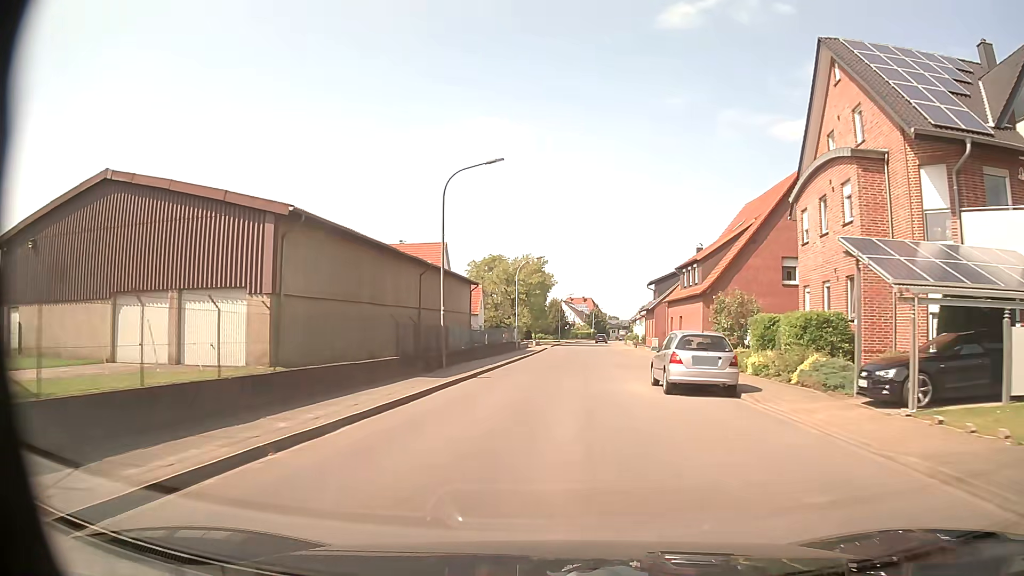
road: tertiary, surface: asphalt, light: Day
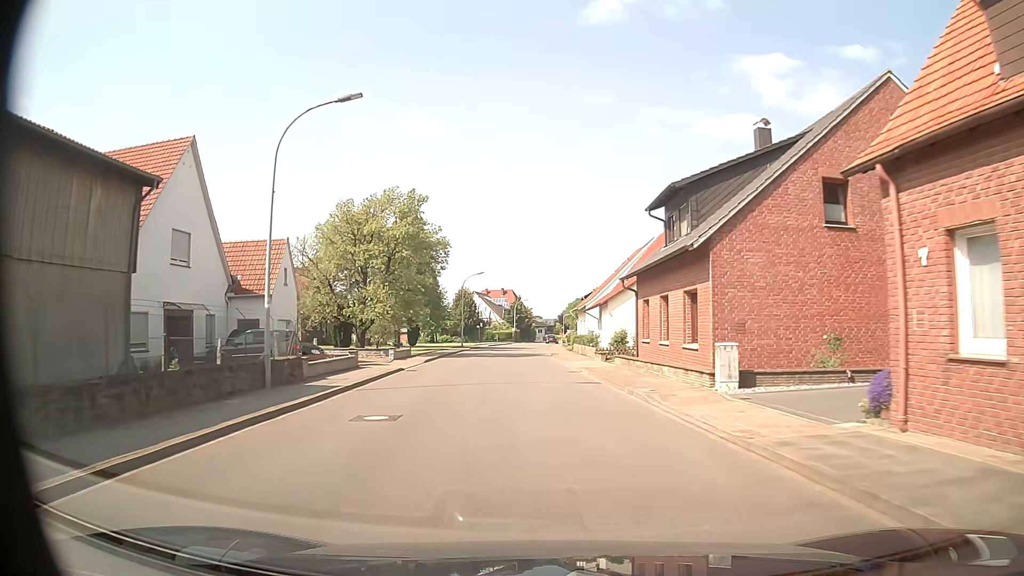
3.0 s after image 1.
(+2.5, +38.1) m; +7°
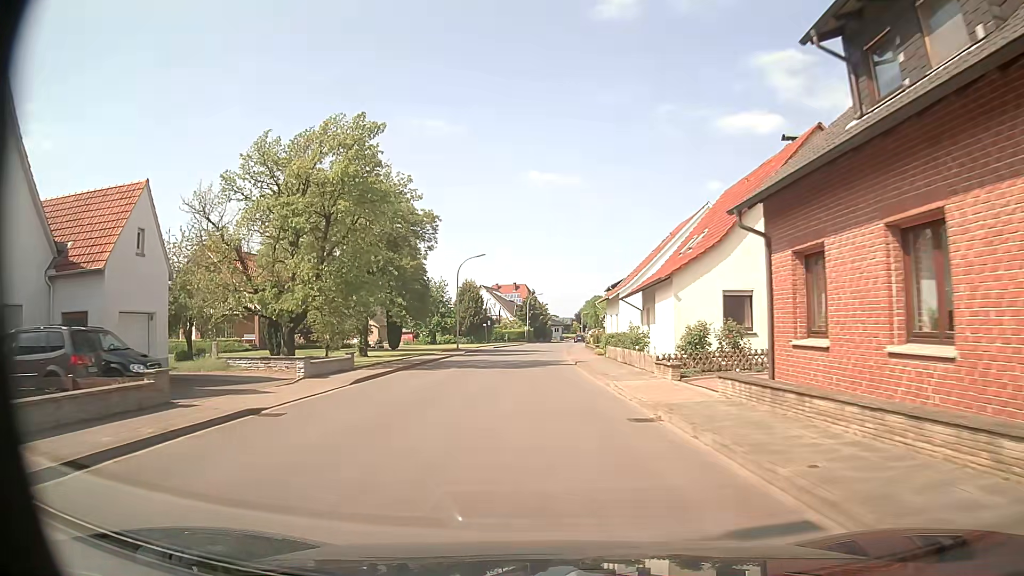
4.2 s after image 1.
(-0.3, +15.3) m; -1°
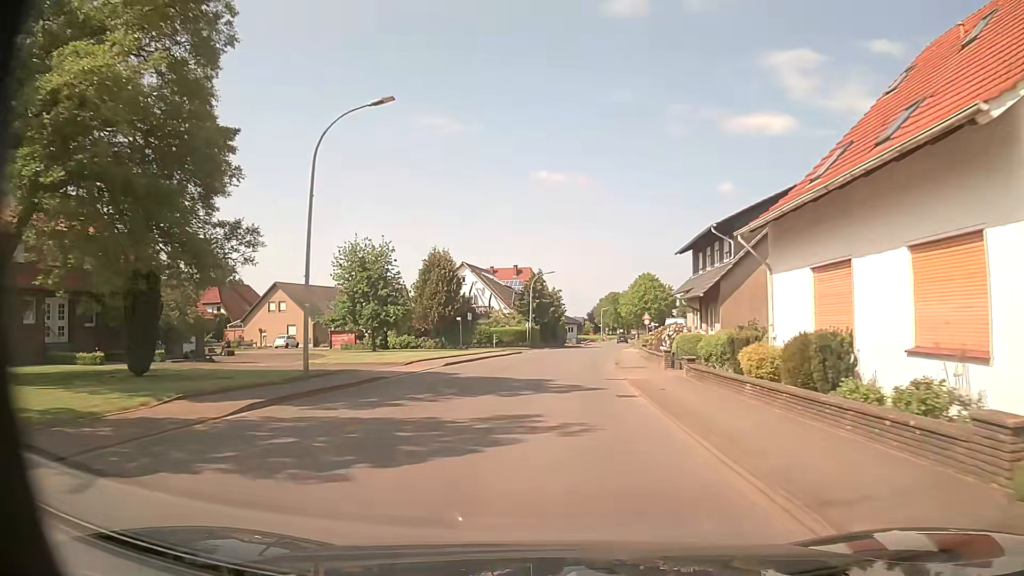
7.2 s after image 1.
(-0.6, +37.0) m; -1°
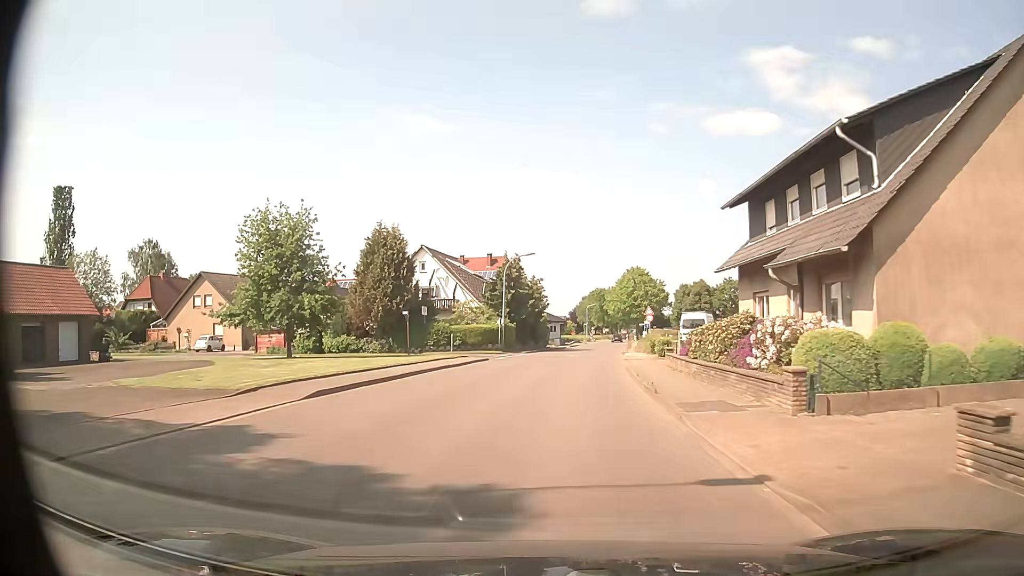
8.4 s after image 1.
(+0.1, +14.7) m; +1°
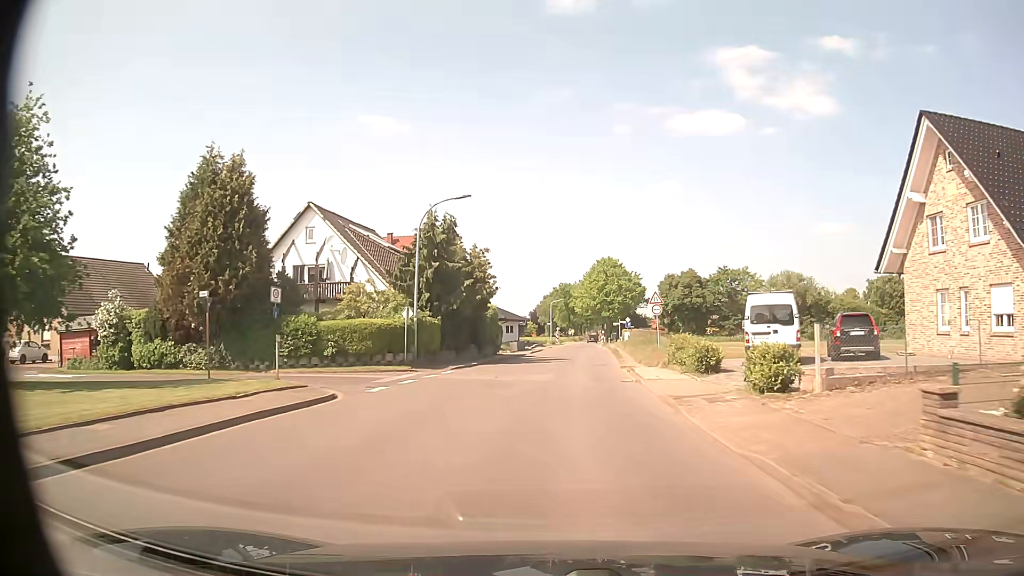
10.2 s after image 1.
(+0.5, +22.1) m; +3°
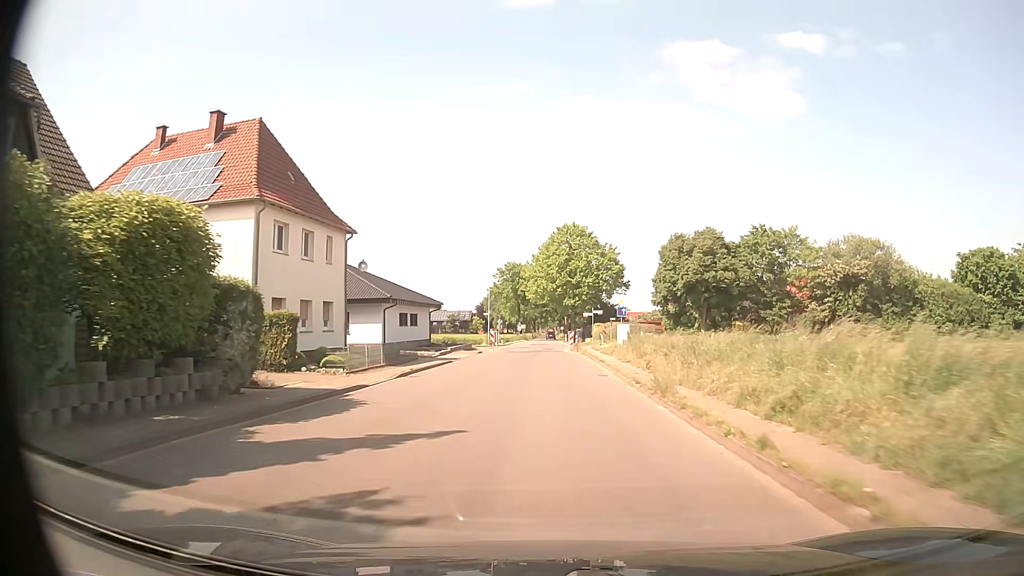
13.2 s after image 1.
(+2.1, +37.9) m; +4°
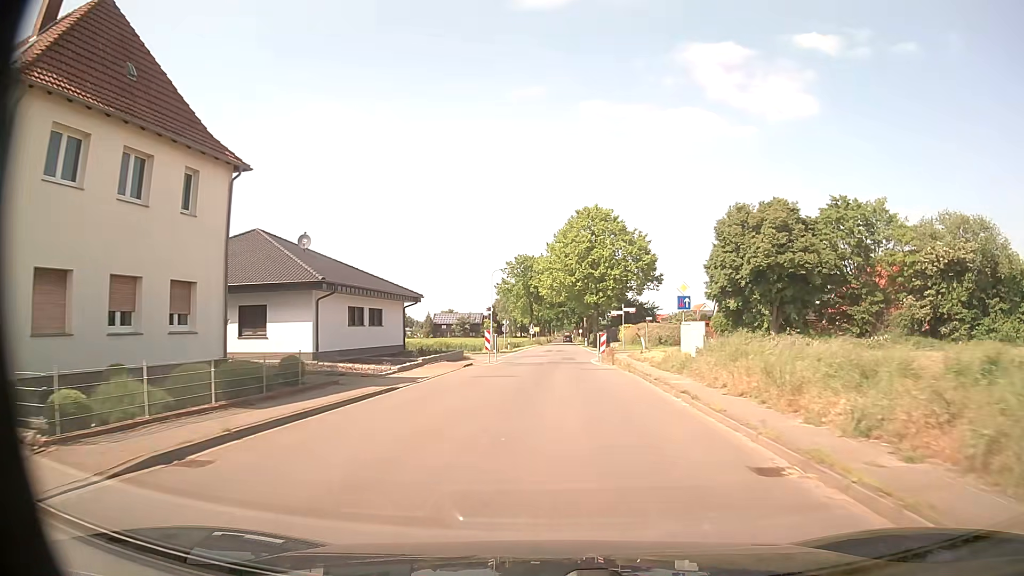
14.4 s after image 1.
(-0.1, +15.8) m; -1°
(0, +10) (0, +20) (0, +30) (+1, +40) (+1, +50) (+1, +60) (+2, +70) (+2, +80) (+2, +90) (+3, +100) m
